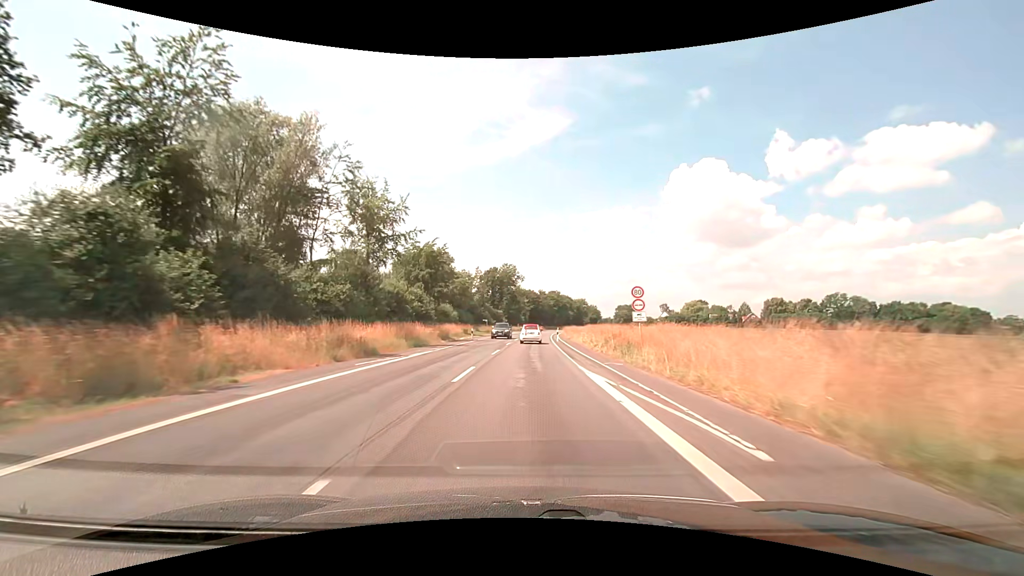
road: secondary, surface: asphalt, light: Day
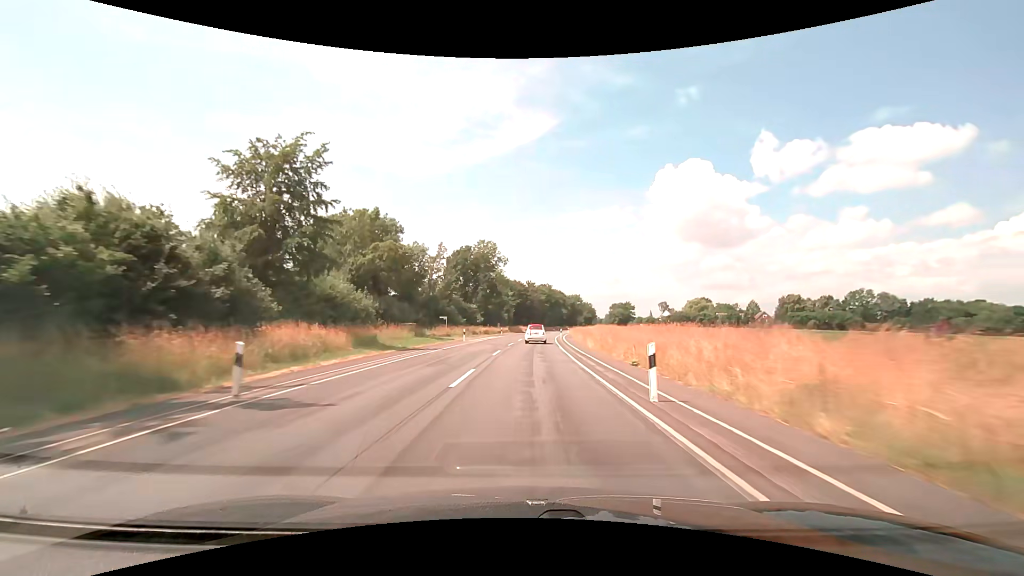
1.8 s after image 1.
(+0.4, +37.0) m; +2°
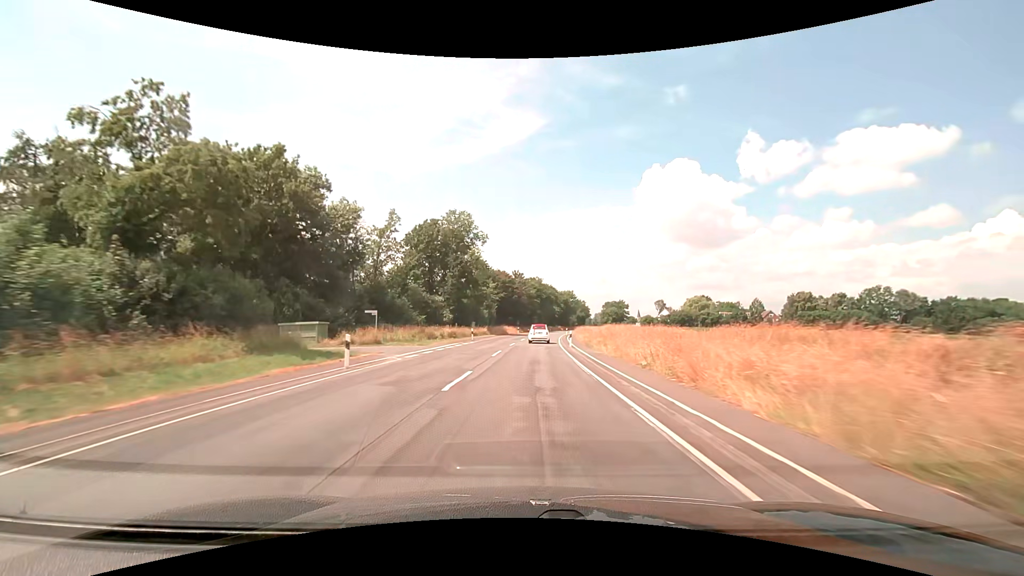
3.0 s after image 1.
(+0.2, +24.8) m; +1°
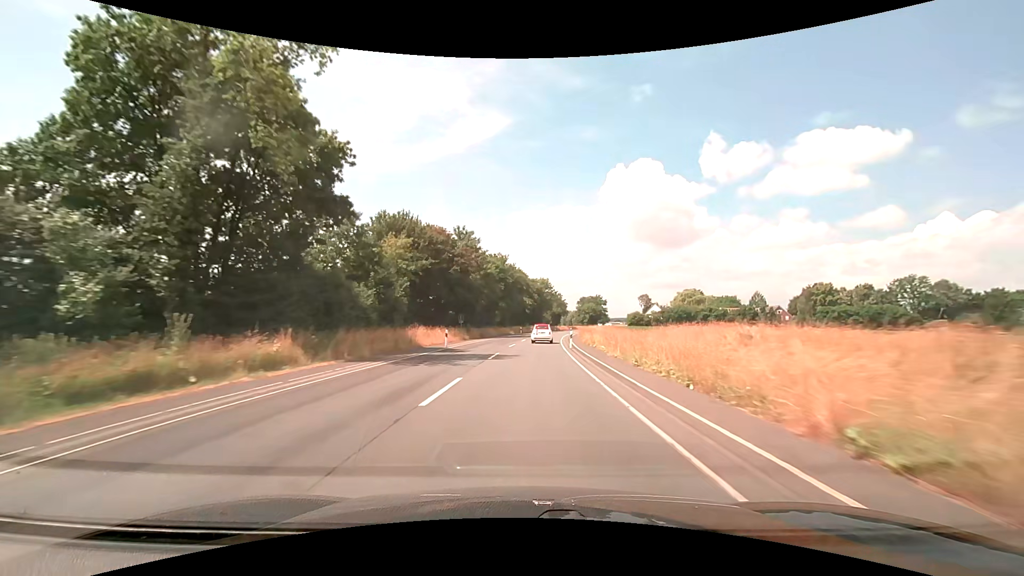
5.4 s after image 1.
(+1.5, +50.0) m; +4°
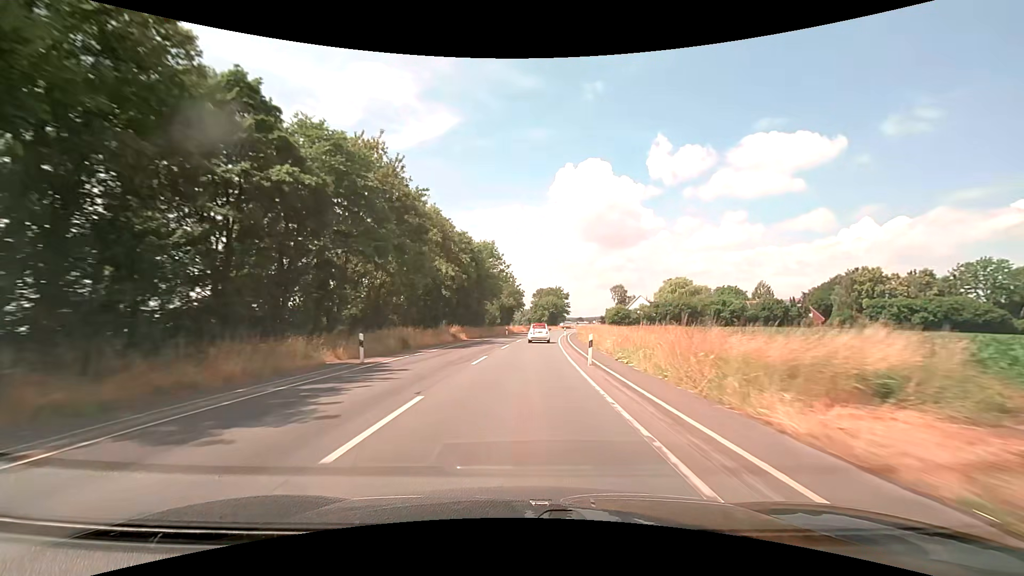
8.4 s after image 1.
(+3.3, +63.1) m; +6°
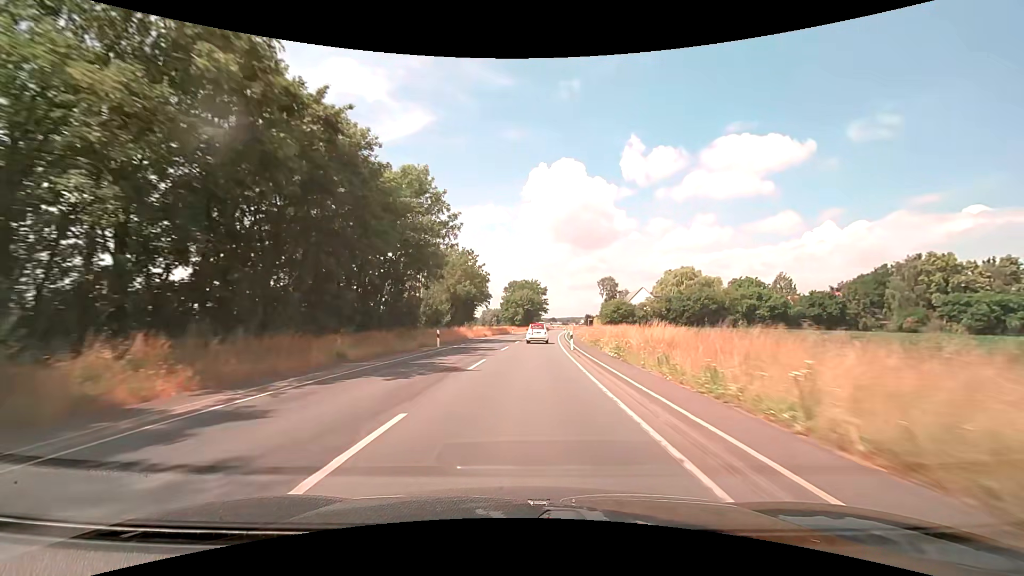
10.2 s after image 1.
(+1.0, +37.8) m; +3°
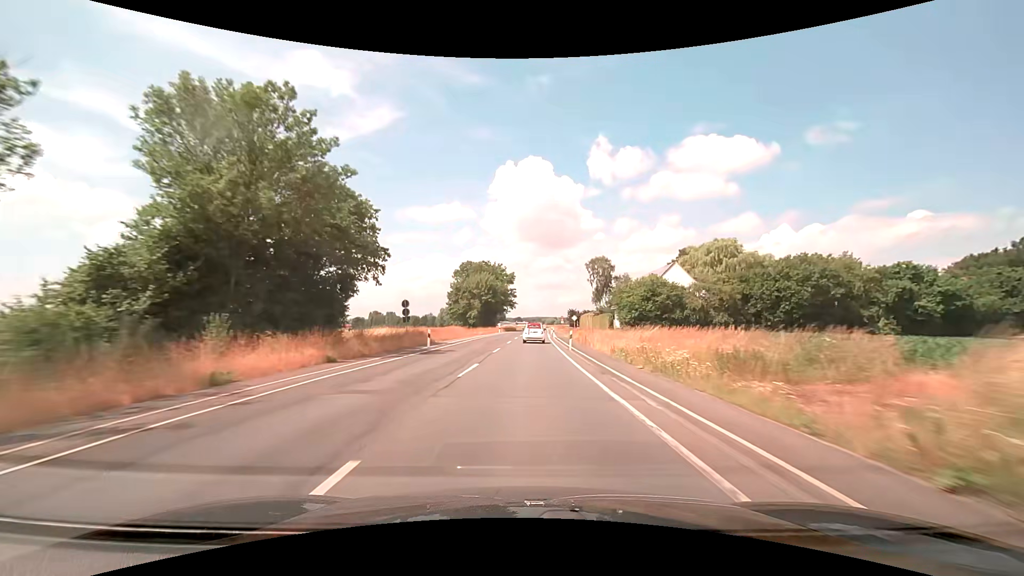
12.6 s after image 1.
(+1.7, +50.3) m; +4°
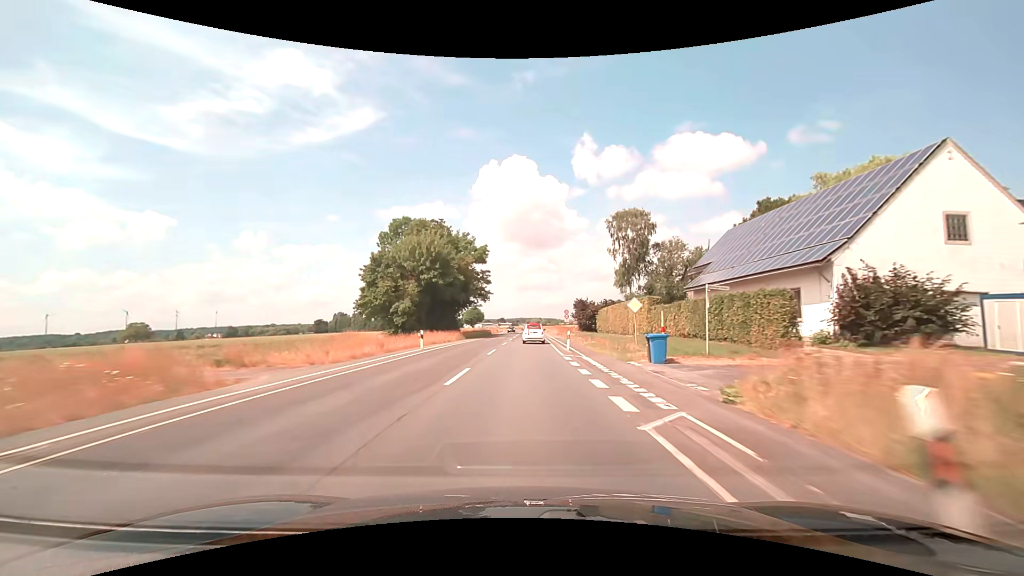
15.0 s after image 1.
(+0.9, +50.0) m; +2°
(0, +10) (0, +20) (0, +30) (0, +40) (0, +50) (+1, +60) (+1, +70) (+1, +80) (+1, +90) (+1, +100) m
